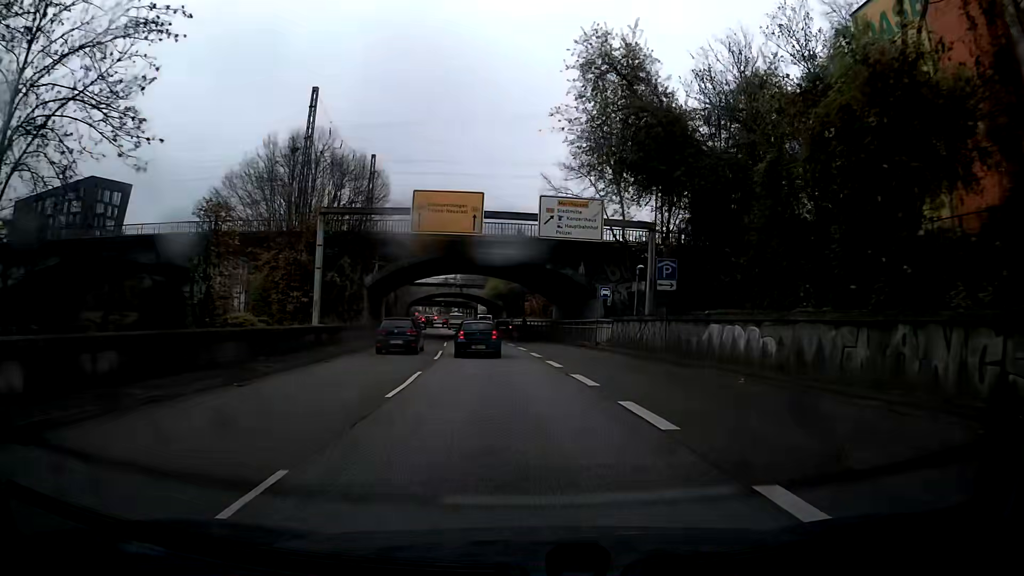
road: trunk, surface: asphalt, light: Day
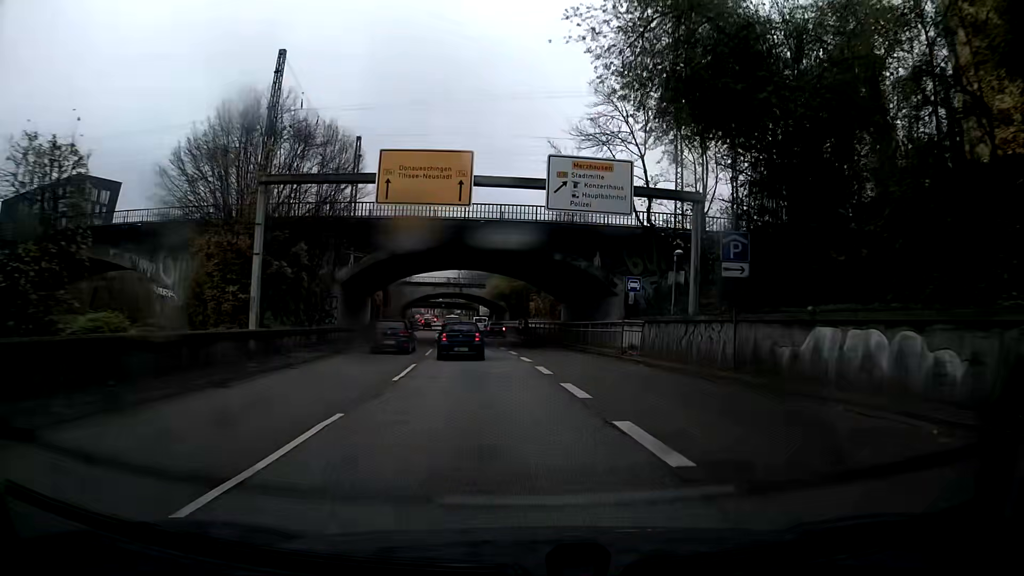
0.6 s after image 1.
(0.0, +8.0) m; 0°
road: trunk_link
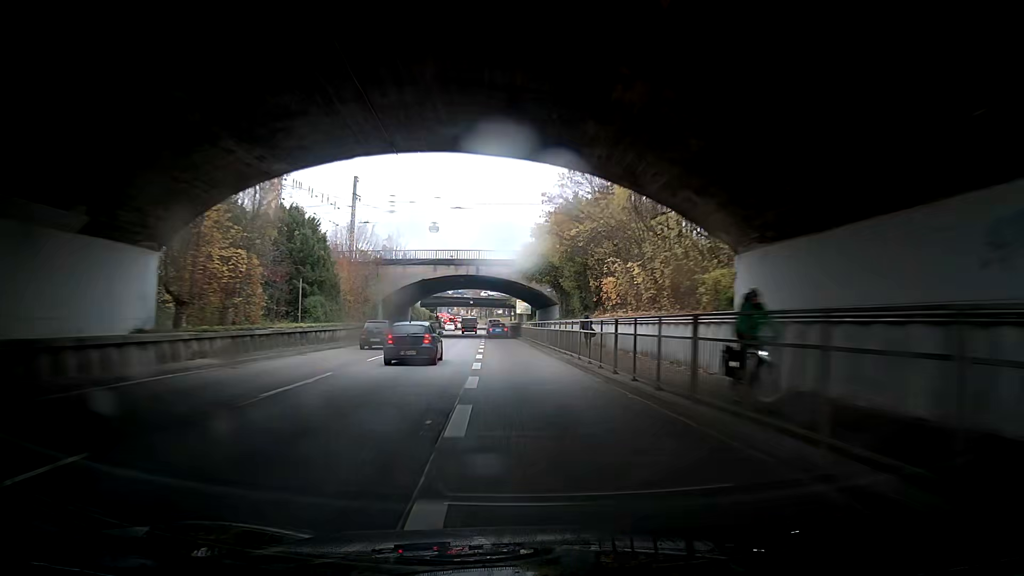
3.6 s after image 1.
(-1.3, +40.4) m; -3°
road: trunk
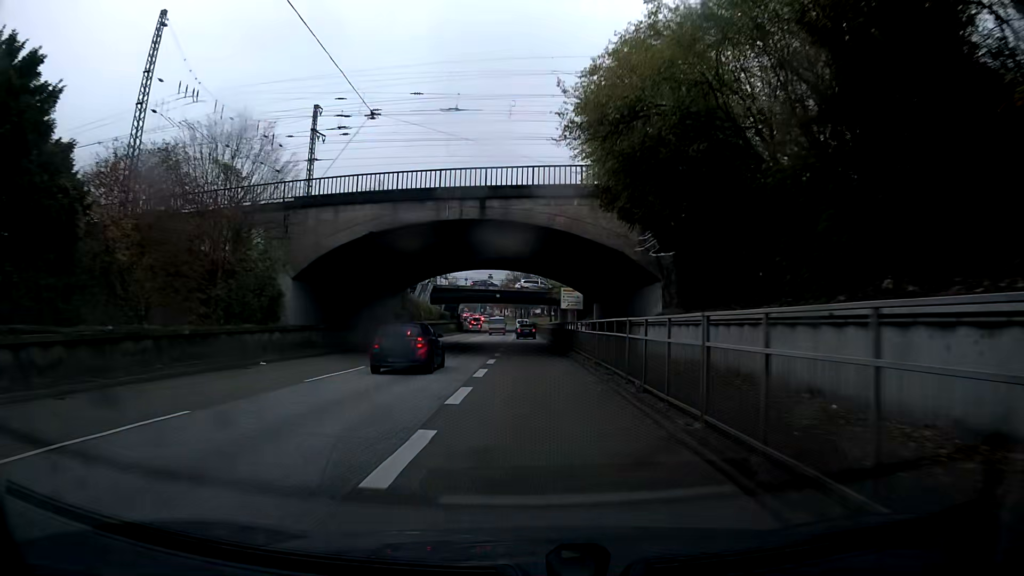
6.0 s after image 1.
(-1.1, +32.7) m; -4°
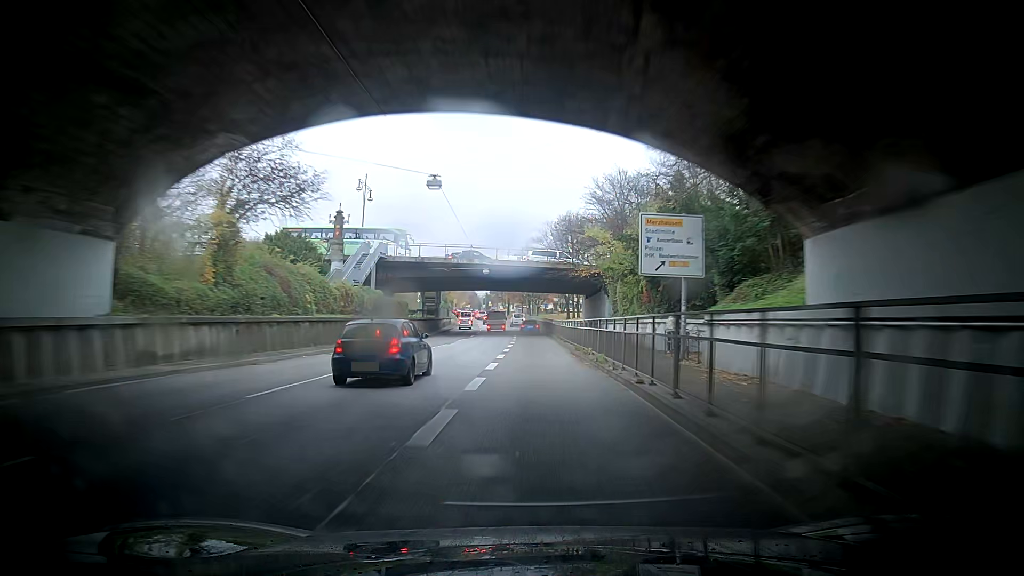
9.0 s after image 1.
(-0.9, +40.3) m; -2°
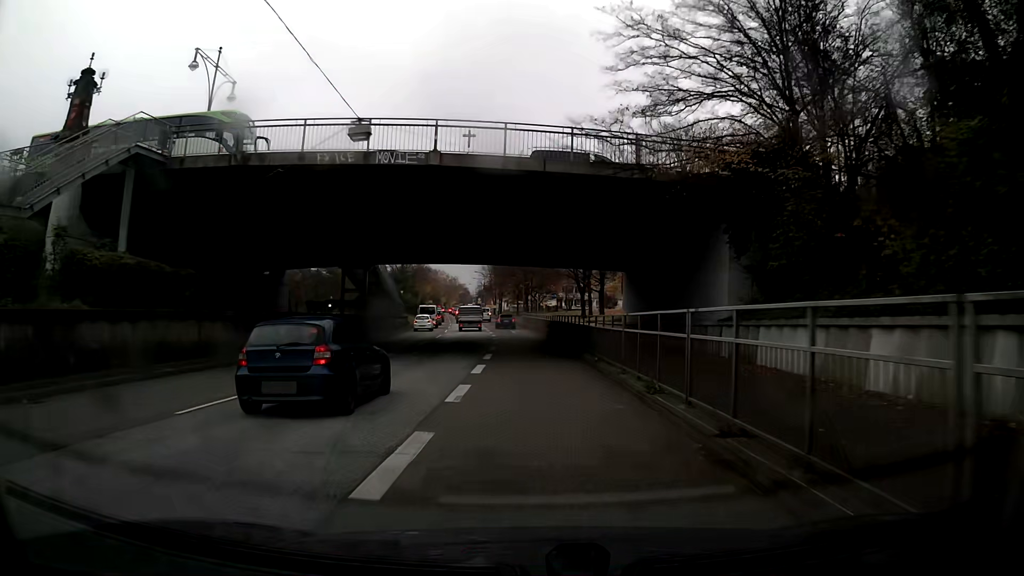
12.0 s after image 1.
(+1.1, +38.1) m; +1°
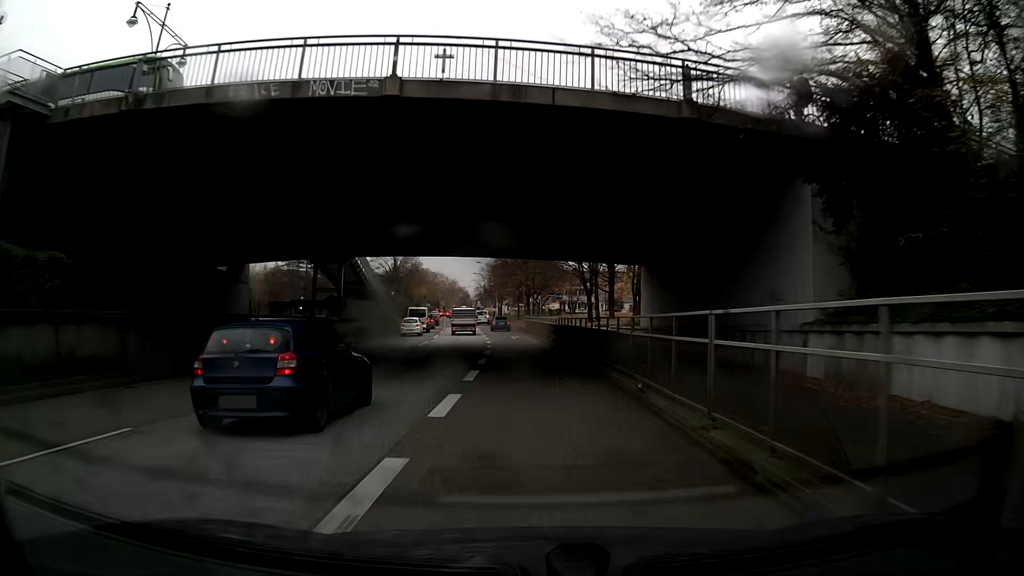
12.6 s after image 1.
(0.0, +7.4) m; 0°
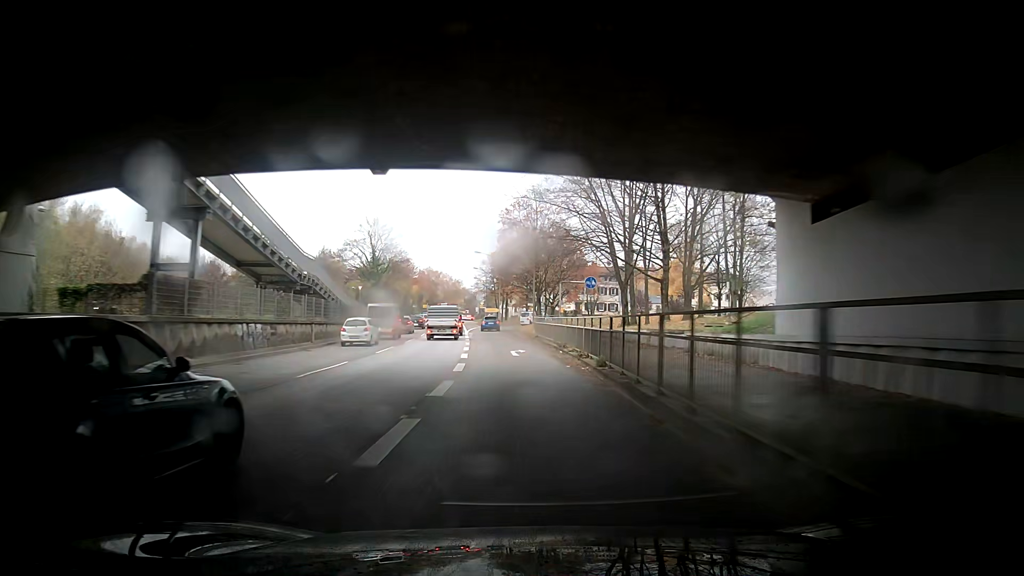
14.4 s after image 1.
(-0.2, +21.5) m; -1°
(0, +10) (0, +20) (-1, +30) (-2, +40) (-2, +50) (-3, +60) (-3, +70) (-2, +80) (+3, +88) (+12, +93) m
